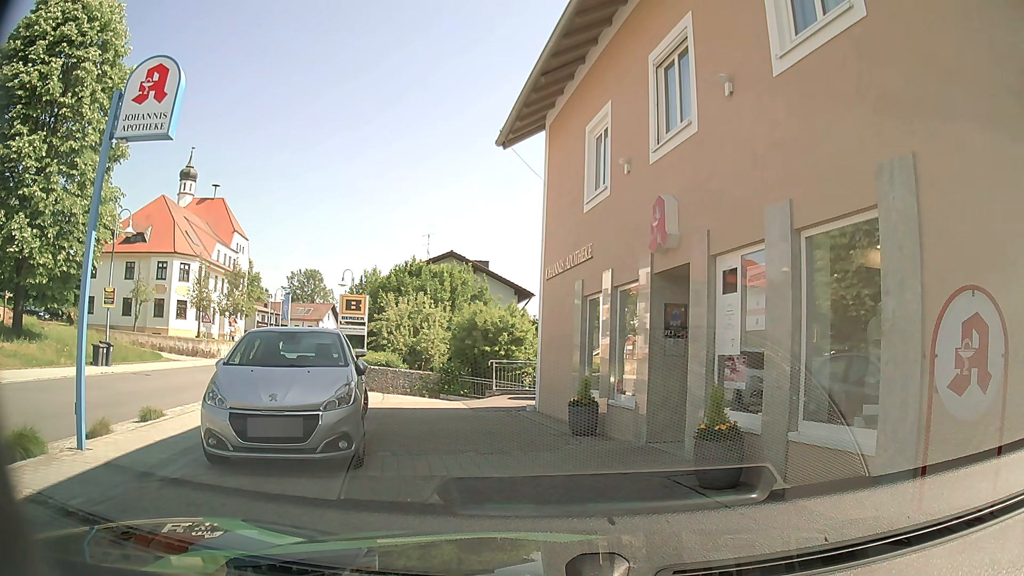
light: Day
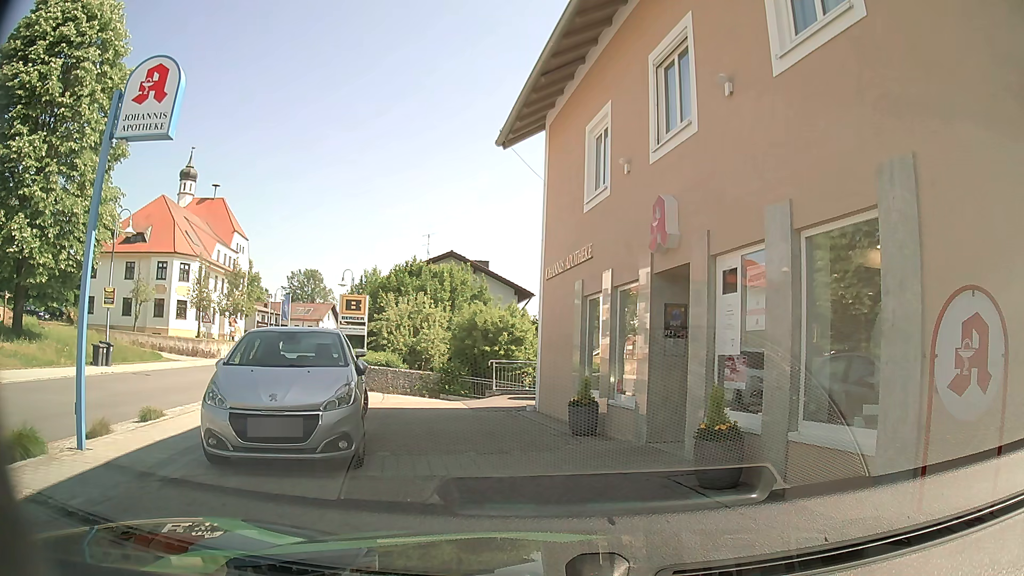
(0.0, 0.0) m; 0°
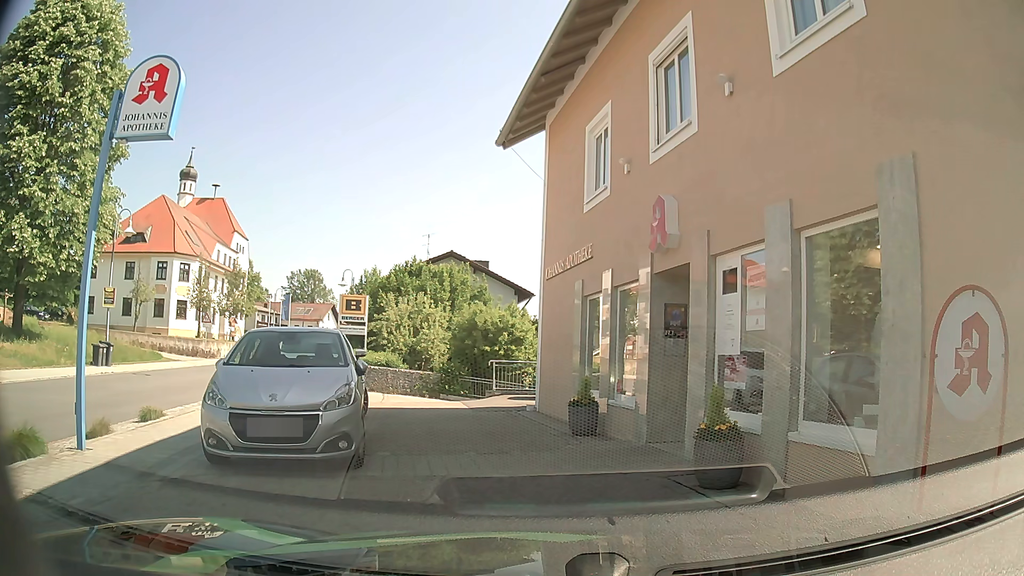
(0.0, 0.0) m; 0°
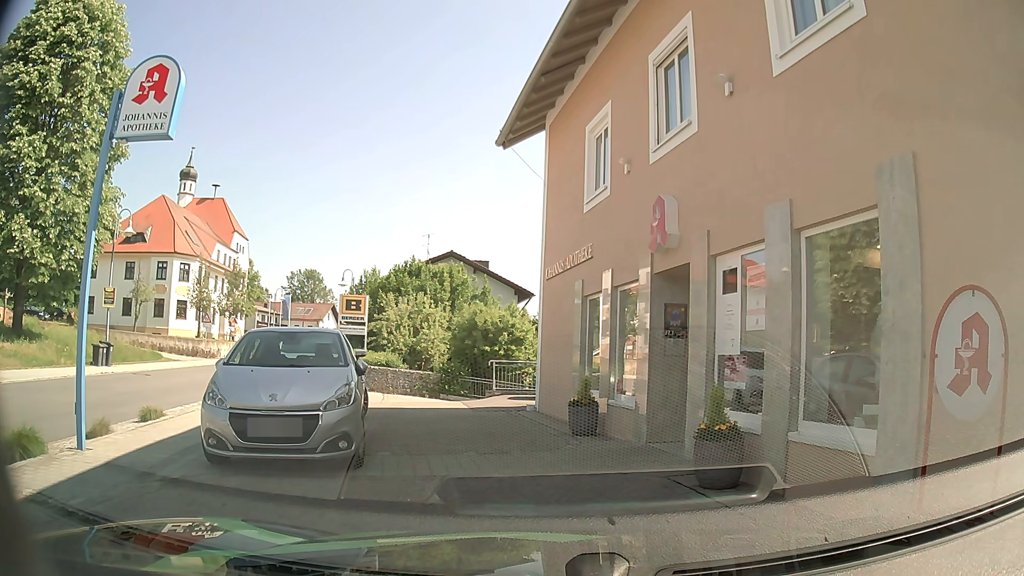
(0.0, 0.0) m; 0°
